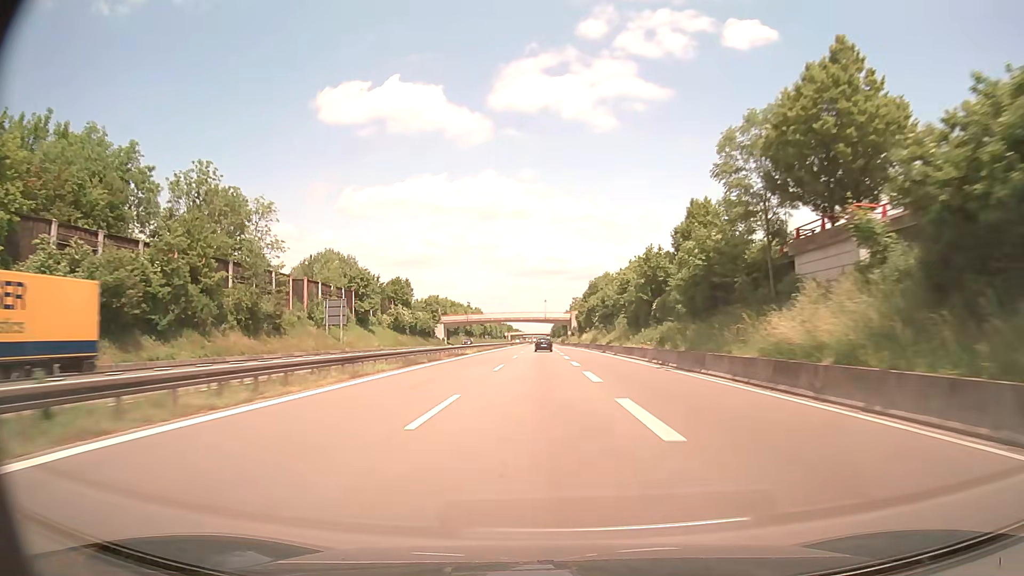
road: trunk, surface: asphalt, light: Day
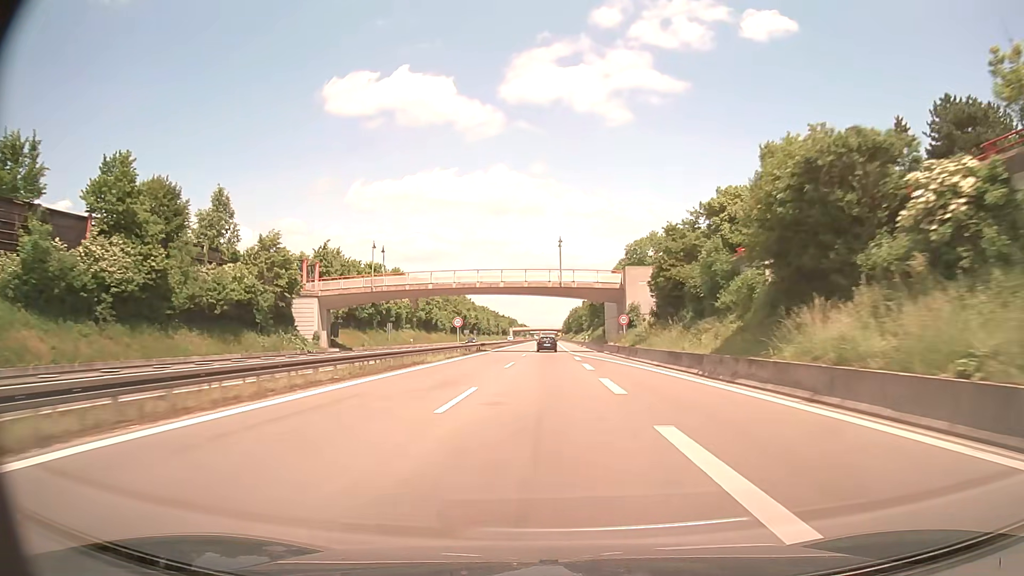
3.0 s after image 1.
(-0.7, +88.4) m; -1°
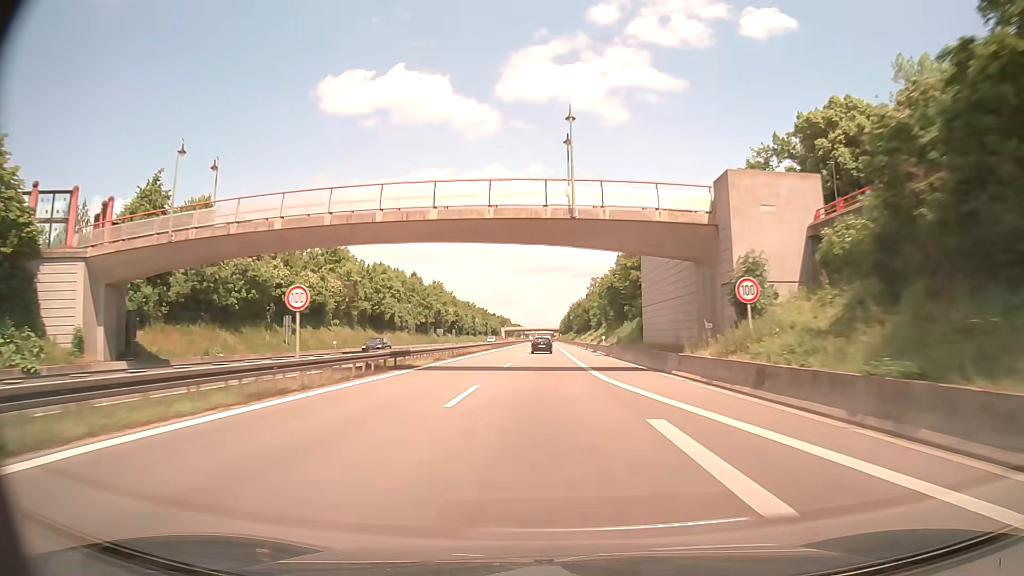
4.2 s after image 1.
(+0.1, +35.1) m; +1°
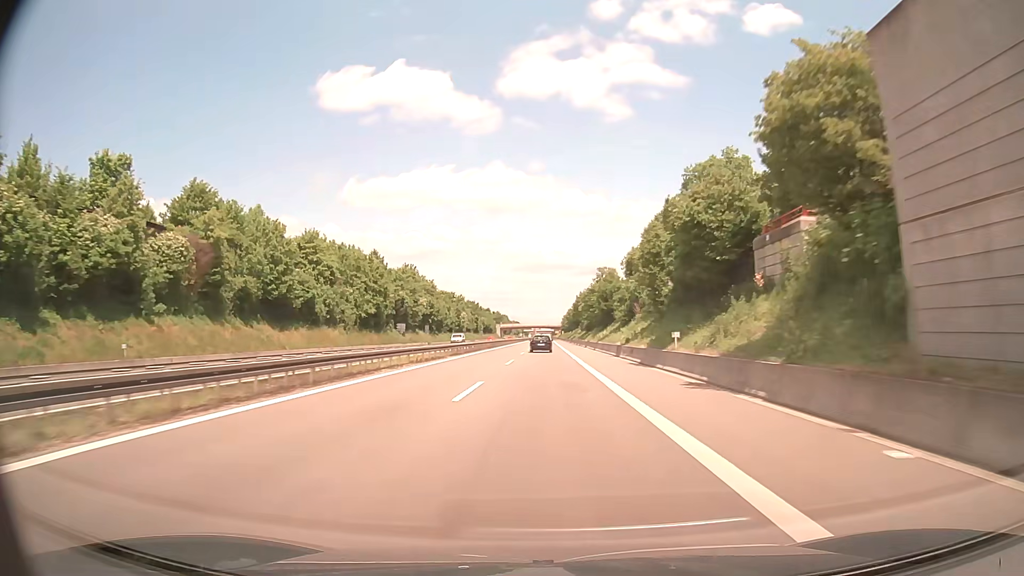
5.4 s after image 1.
(-0.2, +35.3) m; 0°
(0, +10) (0, +20) (0, +30) (0, +40) (0, +50) (0, +60) (0, +70) (0, +80) (0, +90) (0, +100) m
